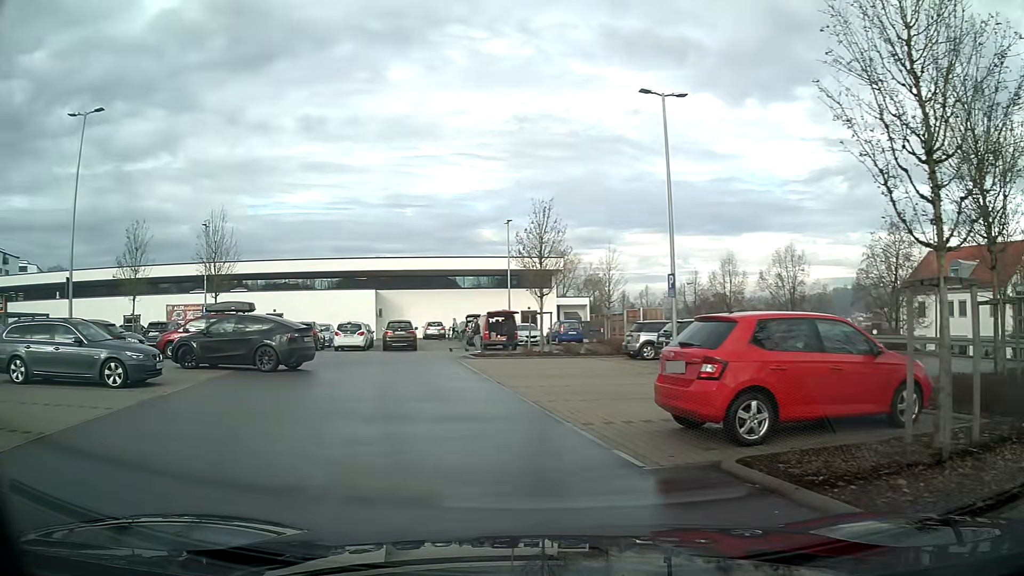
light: Day
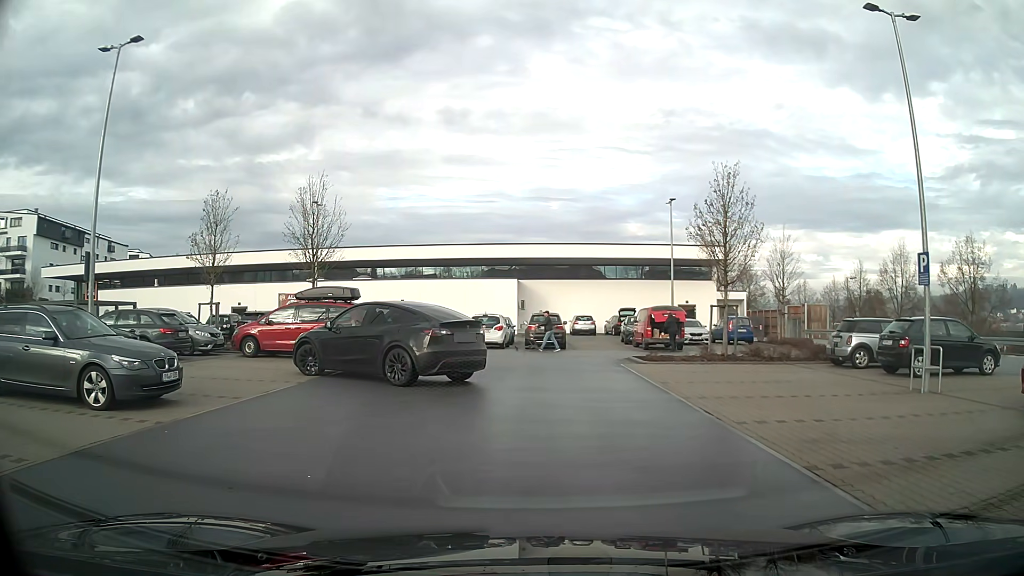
(-0.7, +5.5) m; -10°
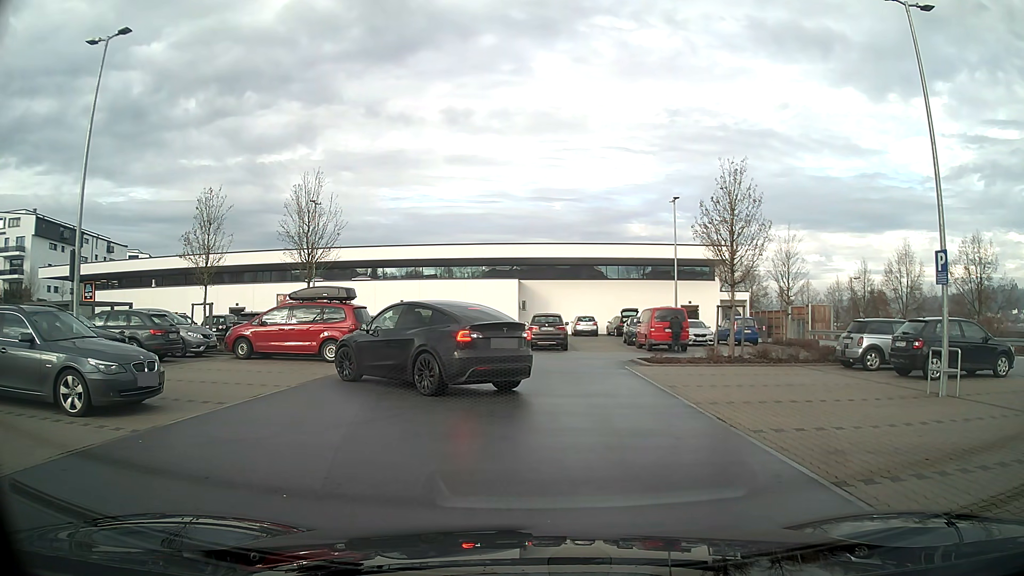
(0.0, +0.7) m; 0°
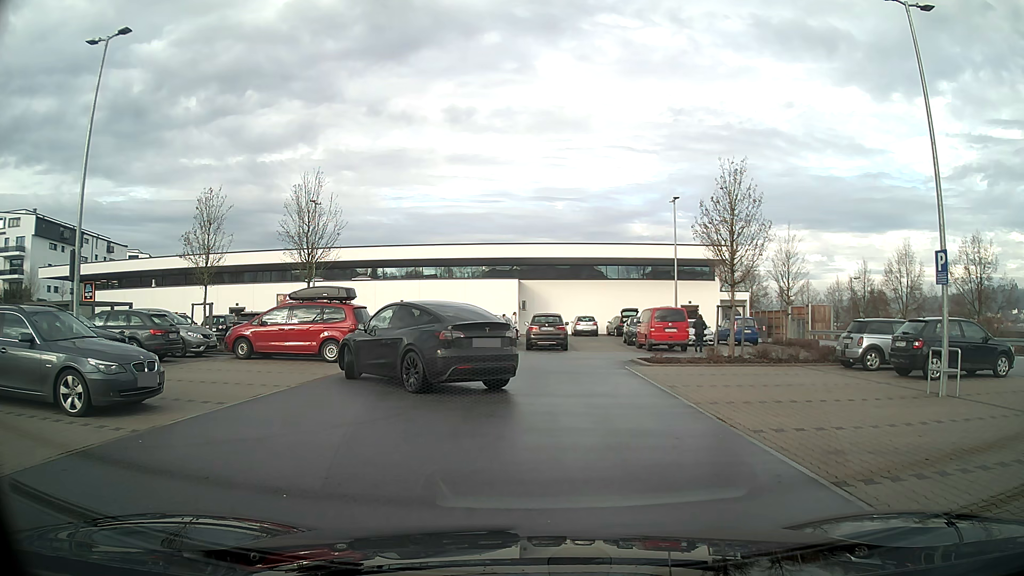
(0.0, 0.0) m; 0°
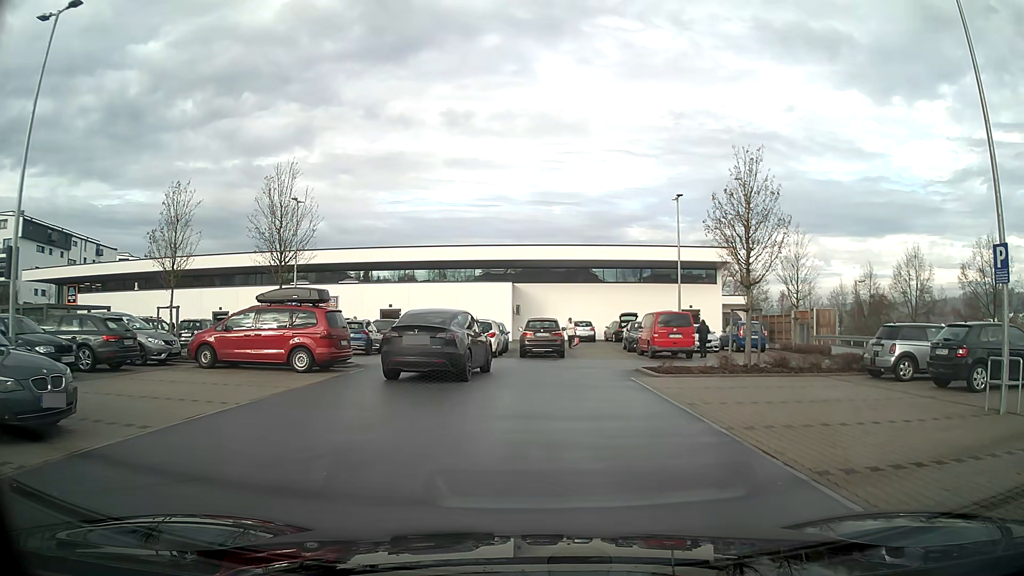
(0.0, +2.2) m; +1°
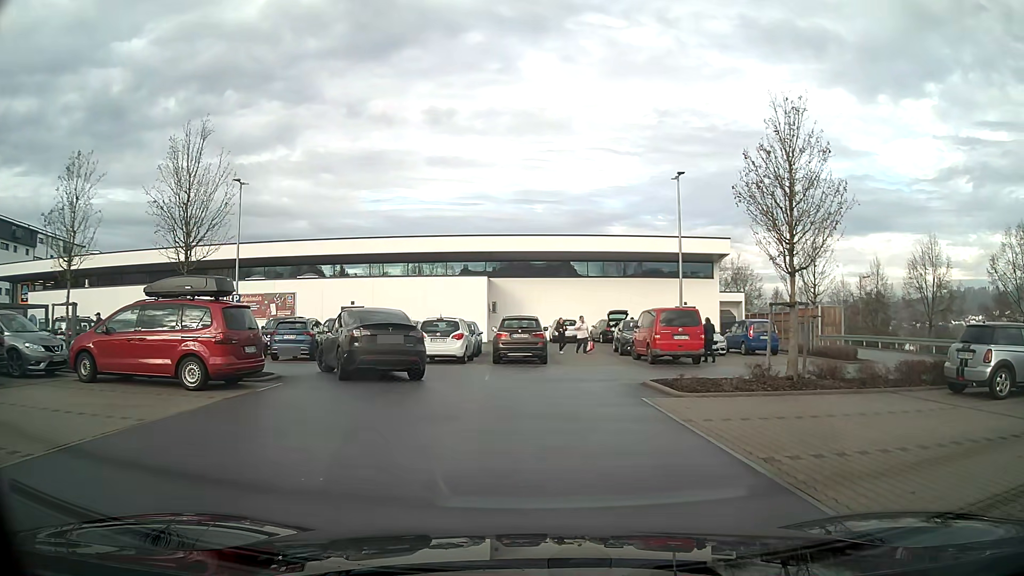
(+0.1, +4.9) m; +1°
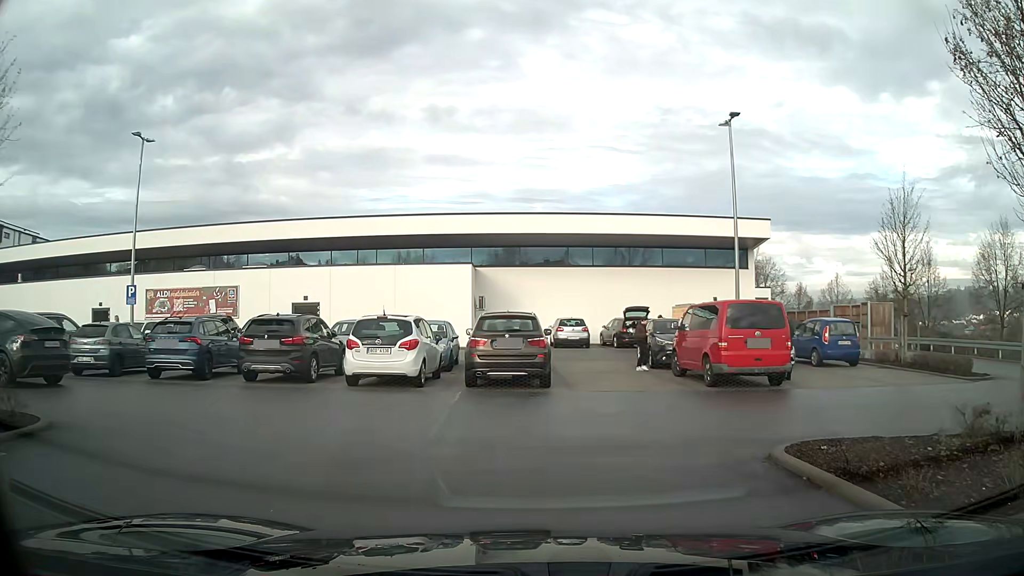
(0.0, +8.4) m; 0°
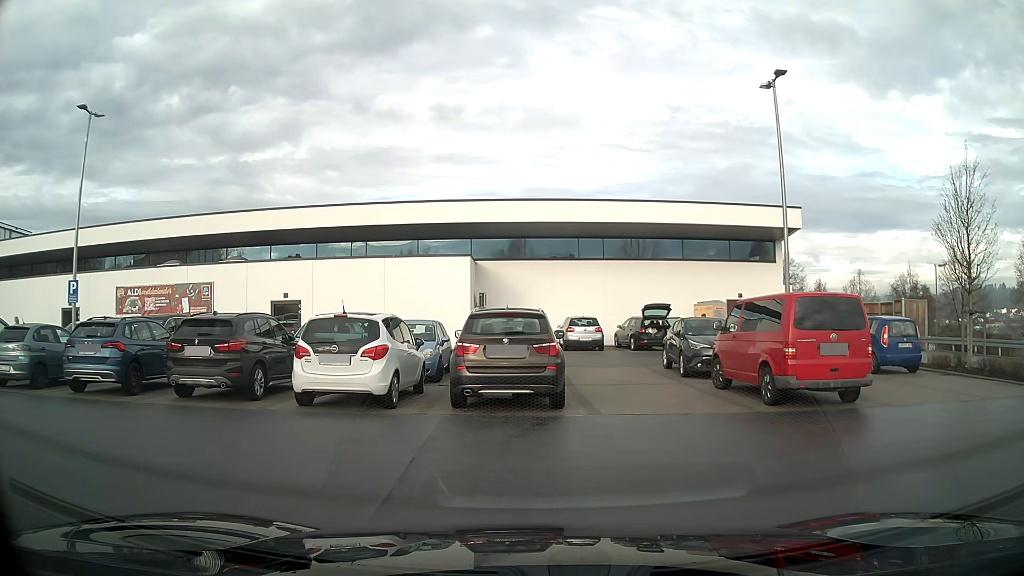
(0.0, +3.5) m; -1°
(-5, +7) (-15, +8) (-25, +9) (-35, +10) (-45, +10) (-53, +16) (-55, +26) (-56, +36) (-57, +46) (-59, +56) m
